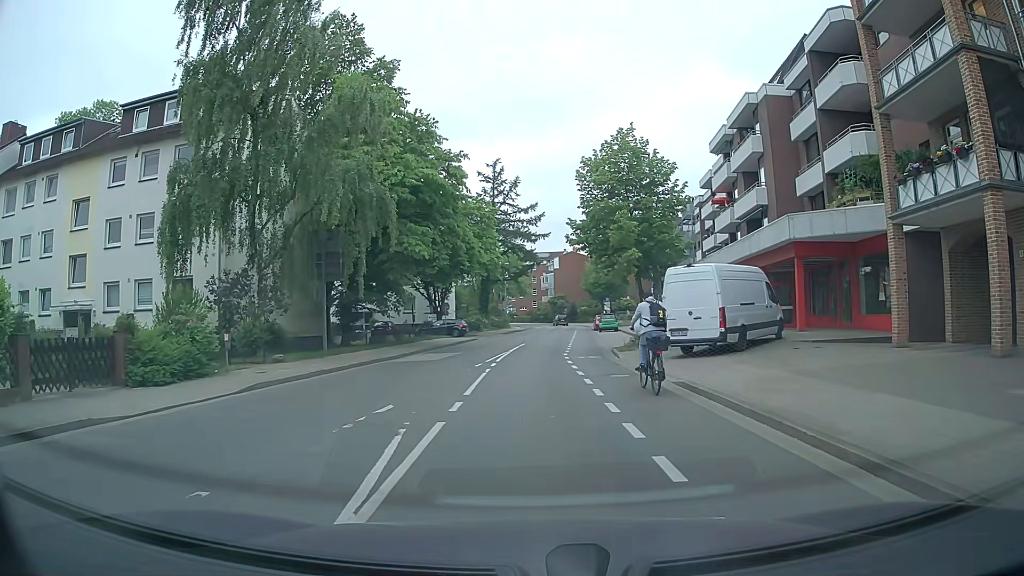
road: tertiary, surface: asphalt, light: Day
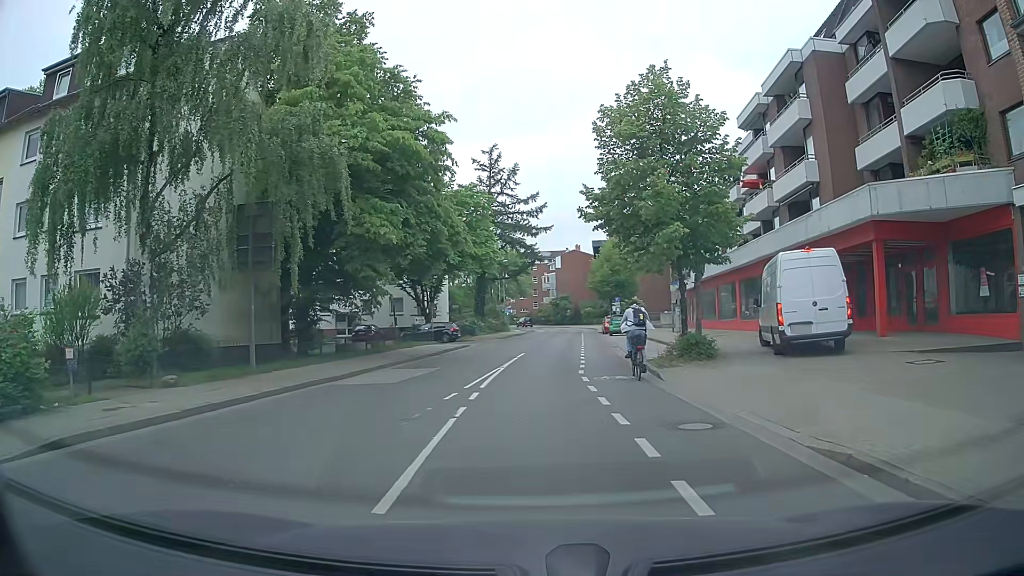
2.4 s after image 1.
(-0.1, +7.0) m; -1°
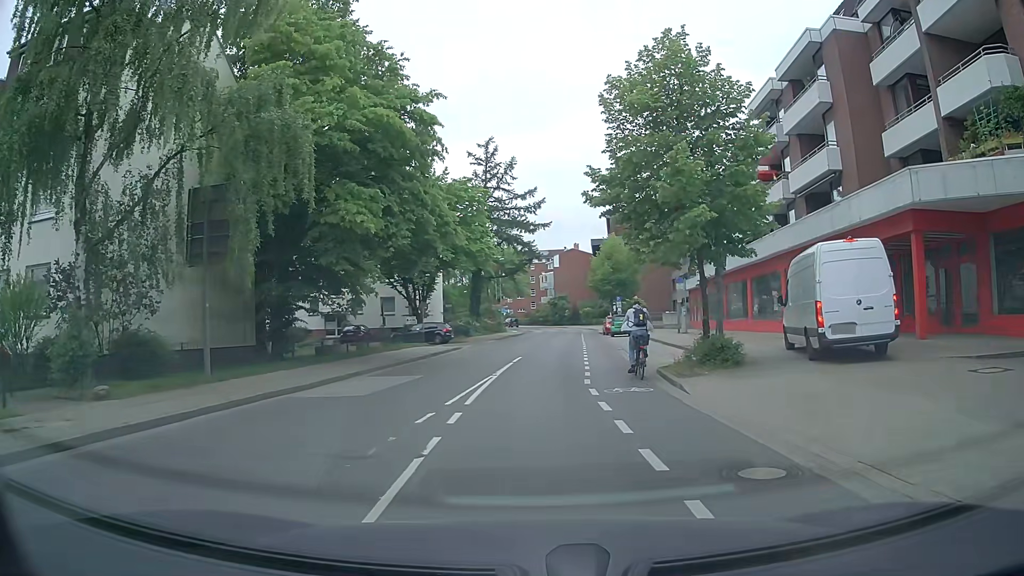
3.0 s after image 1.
(0.0, +2.7) m; -1°
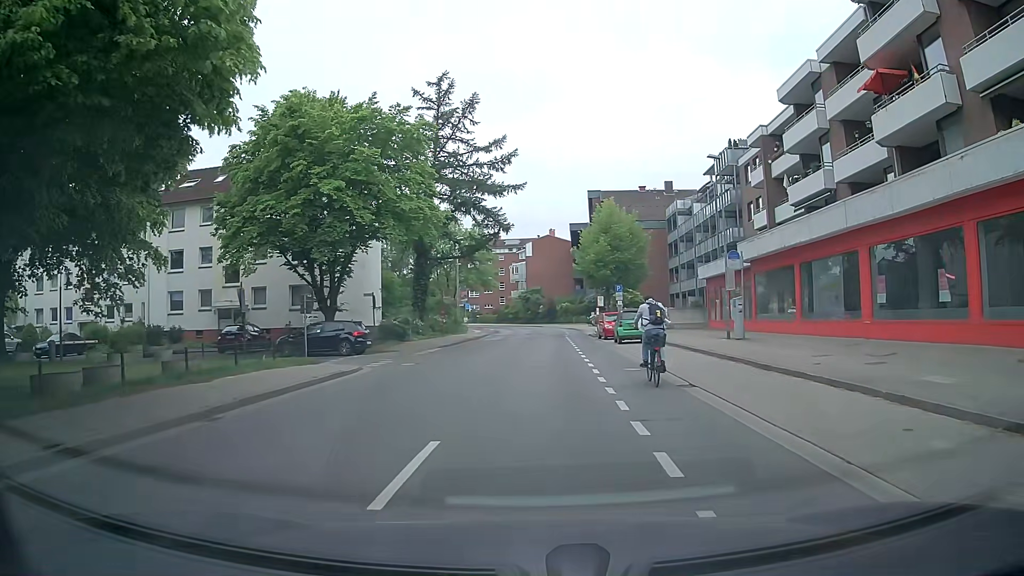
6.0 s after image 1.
(+0.4, +16.6) m; +3°
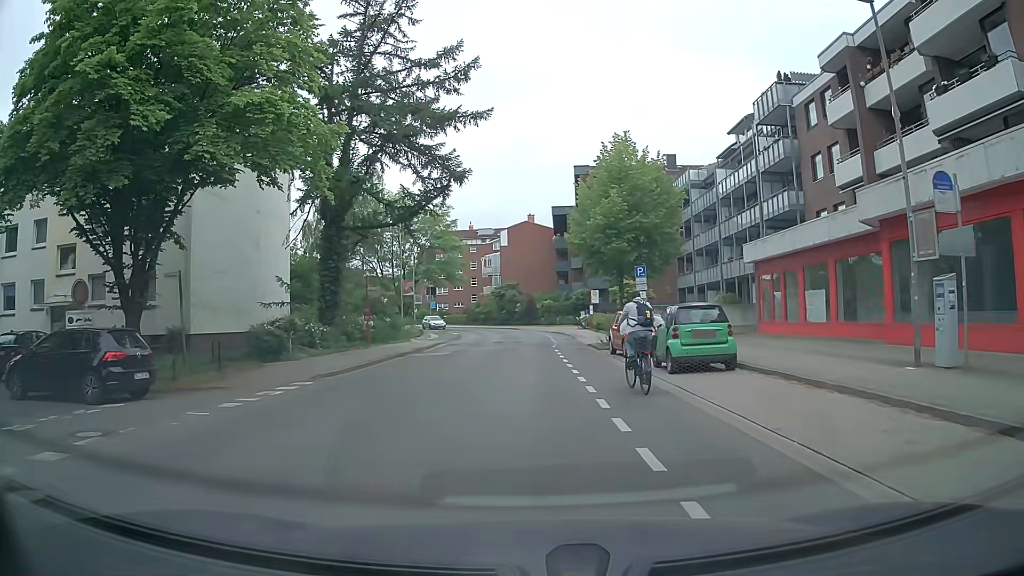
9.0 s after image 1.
(+0.4, +15.8) m; +1°
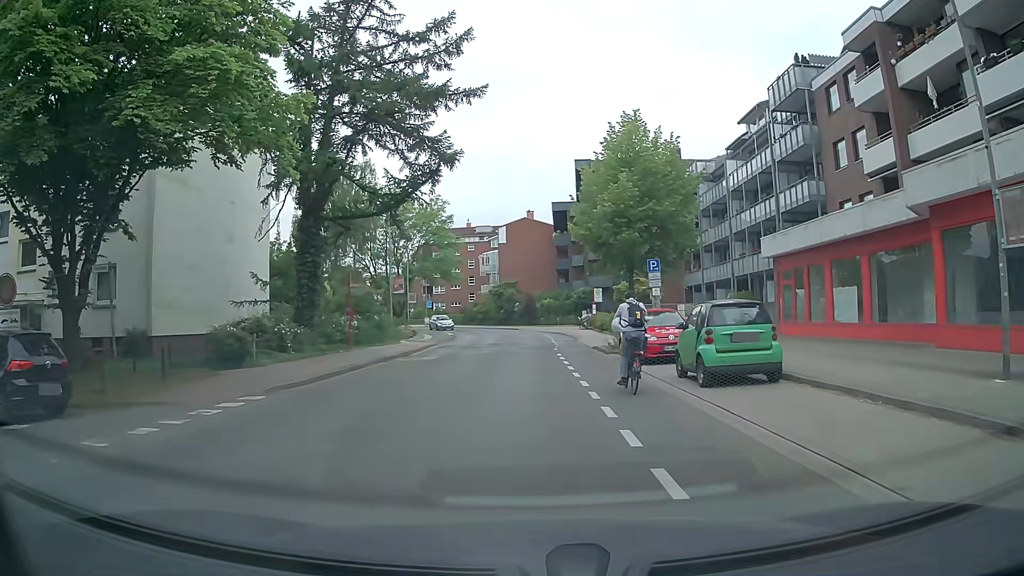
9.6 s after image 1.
(0.0, +2.9) m; 0°
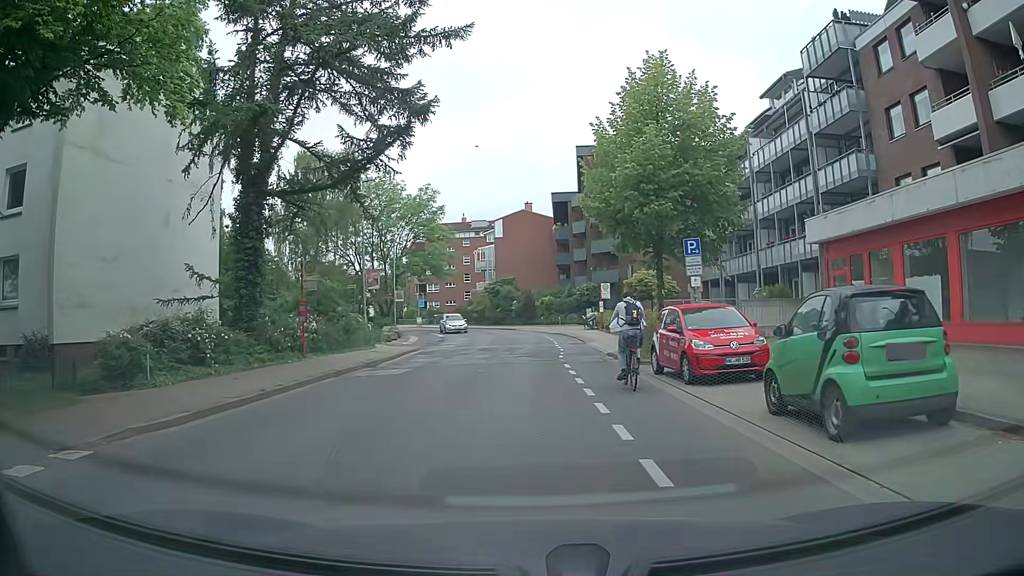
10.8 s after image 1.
(0.0, +5.7) m; -1°
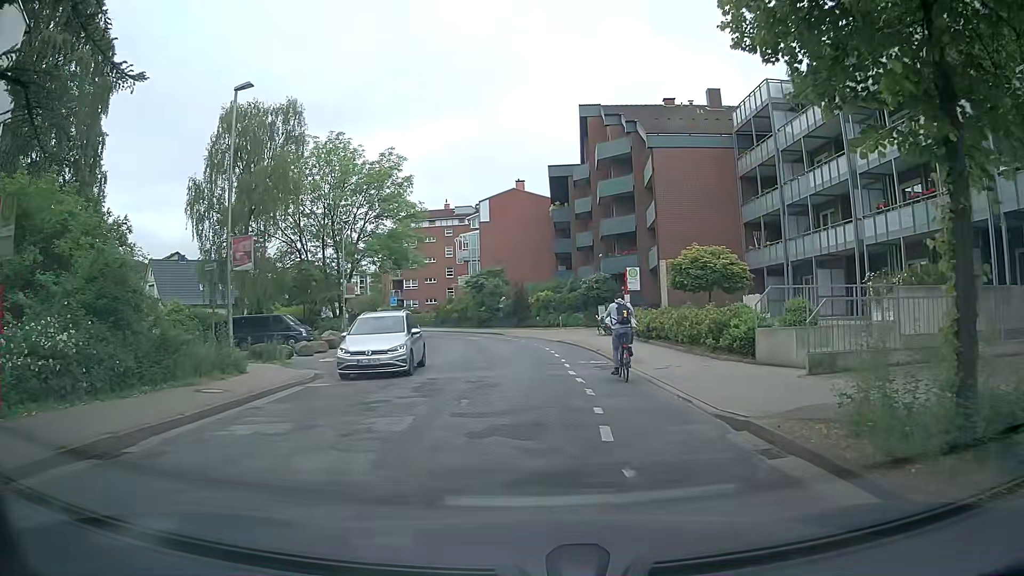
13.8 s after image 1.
(+0.3, +14.2) m; +3°
(0, +10) (0, +20) (-1, +30) (-3, +40) (-6, +49) (-11, +58) (-16, +67) (-21, +75) (-26, +84) (-31, +93) m
